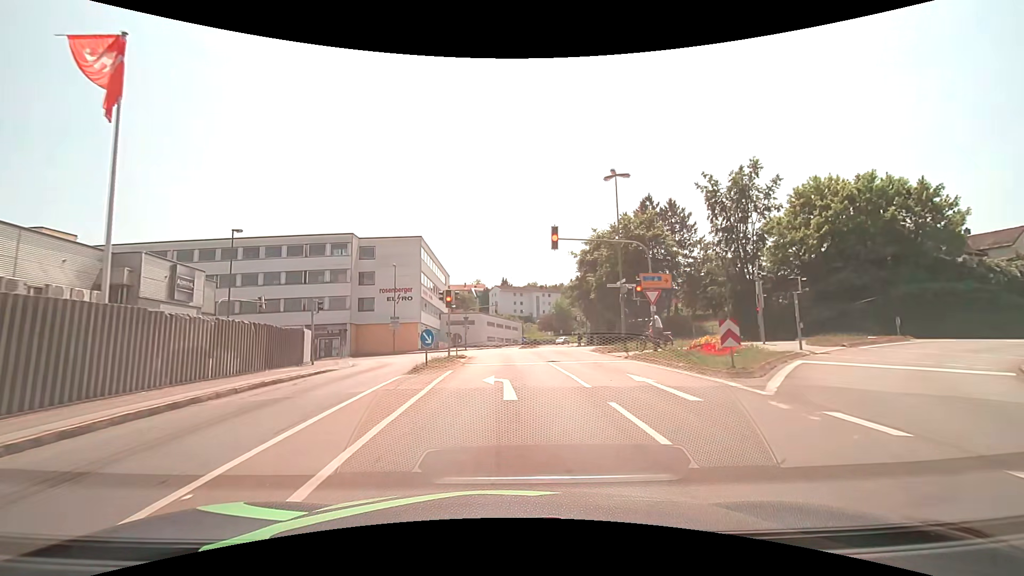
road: tertiary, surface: asphalt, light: Day
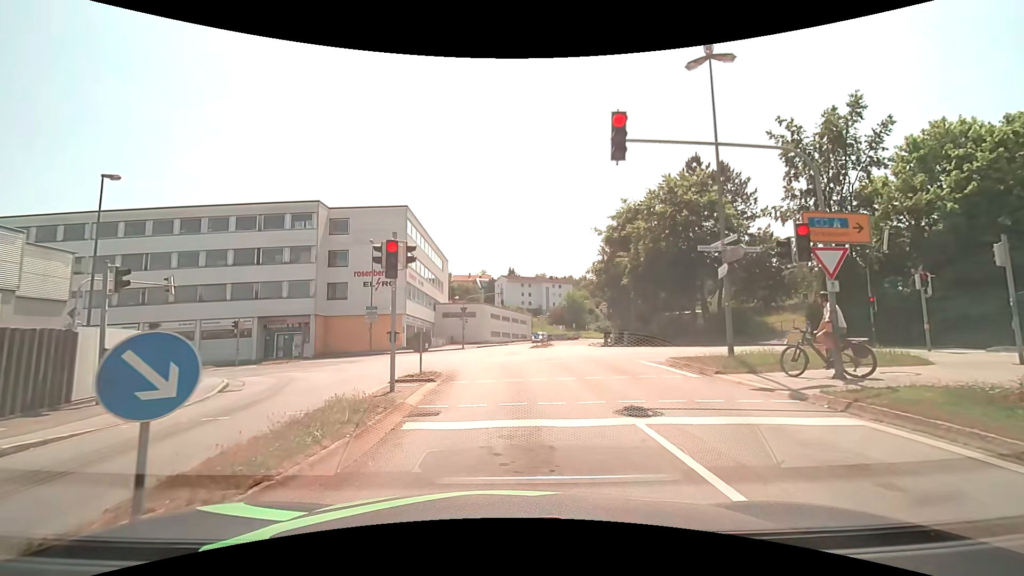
(-0.1, +12.1) m; -1°
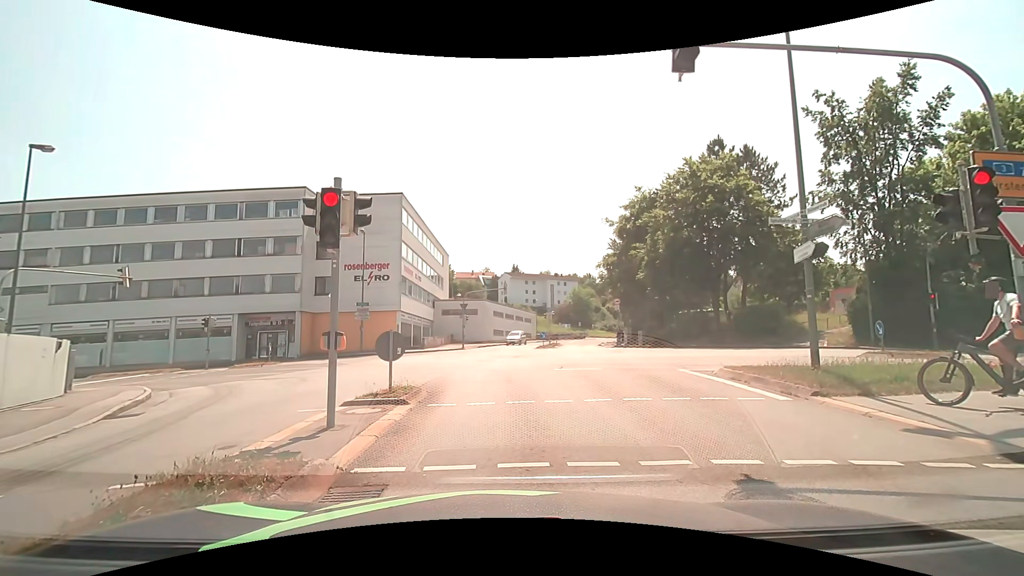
(0.0, +3.7) m; -2°
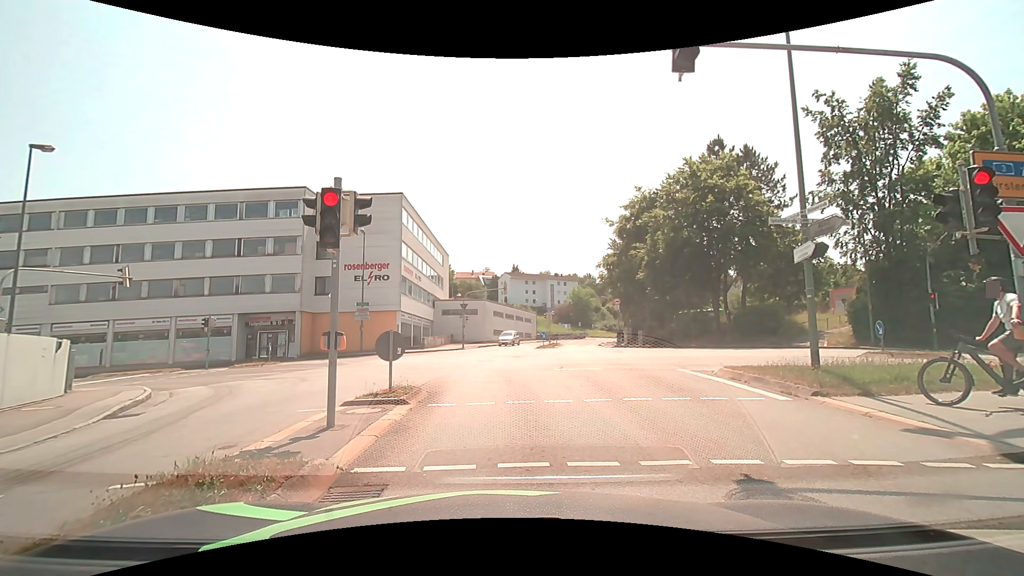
(0.0, 0.0) m; 0°
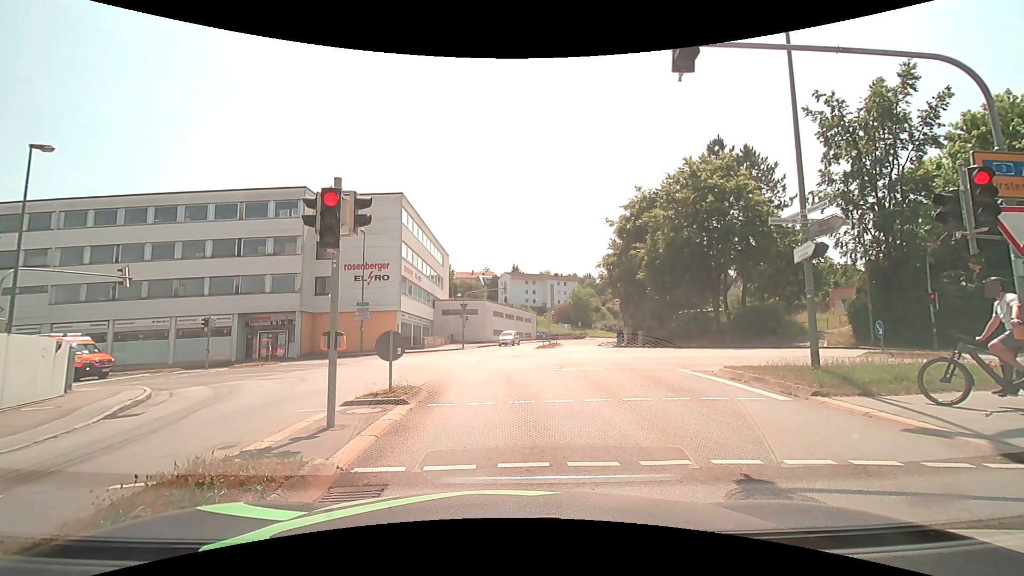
(0.0, 0.0) m; 0°
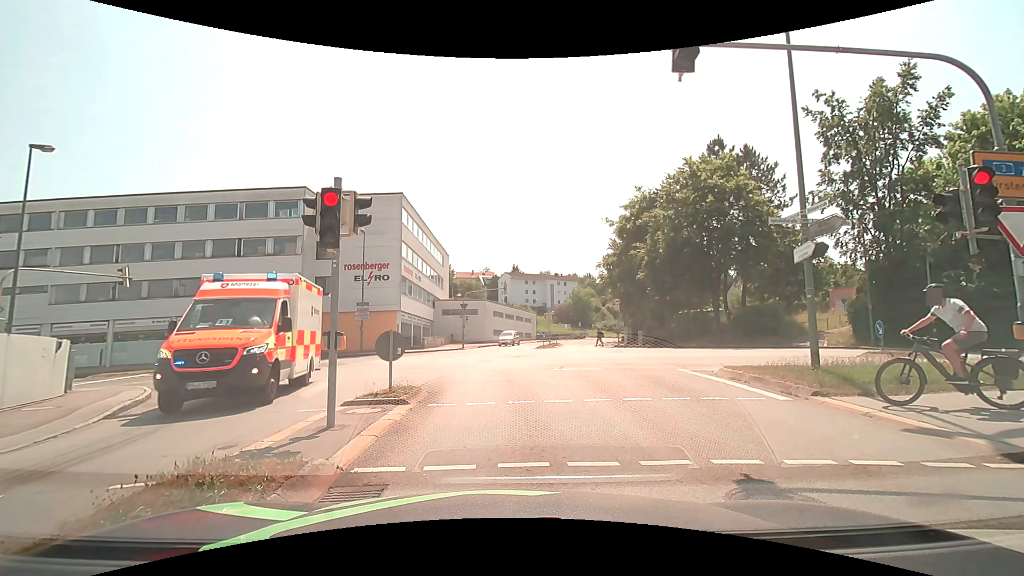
(0.0, 0.0) m; 0°
